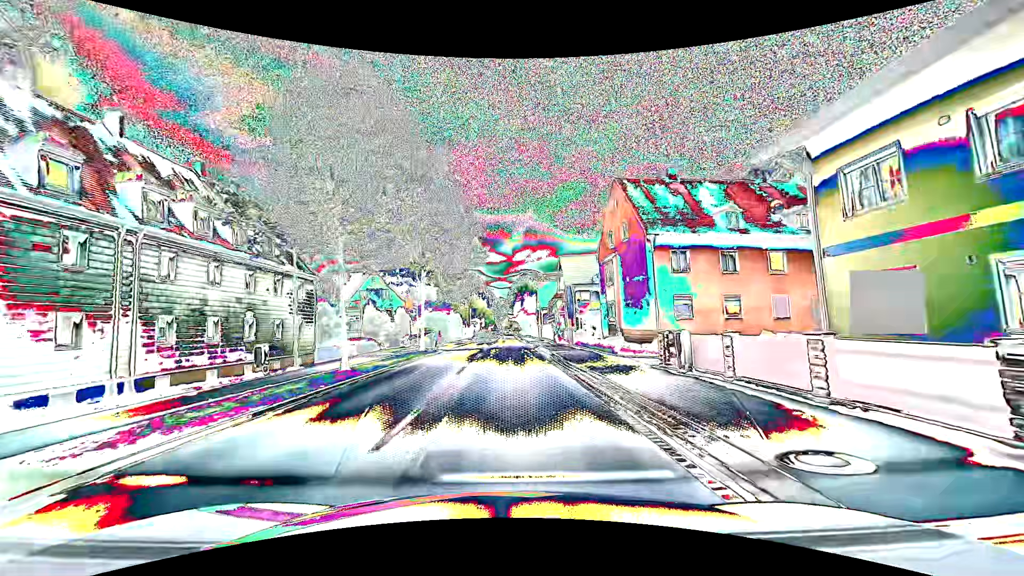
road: primary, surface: asphalt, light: Day
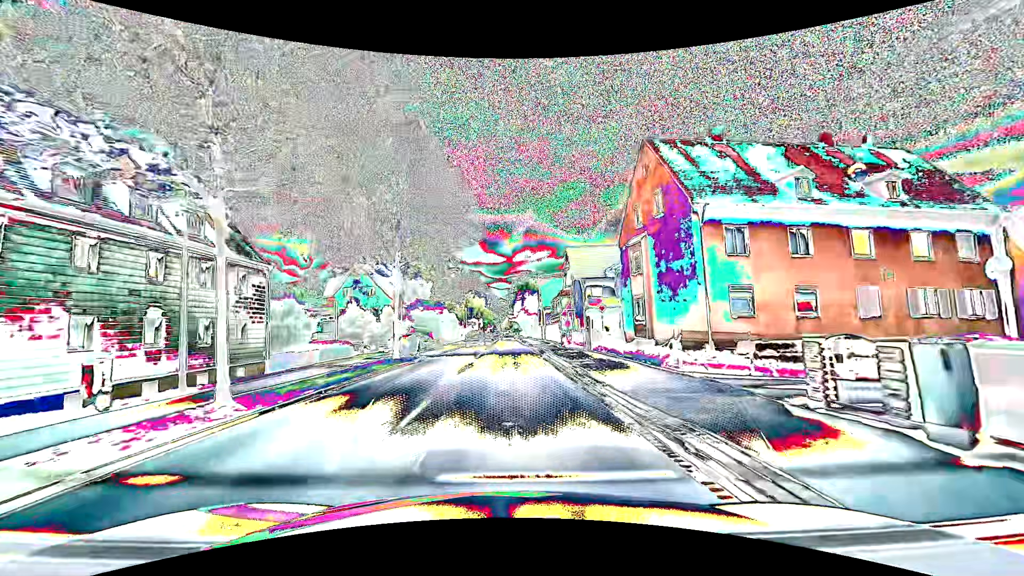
(0.0, +7.8) m; 0°
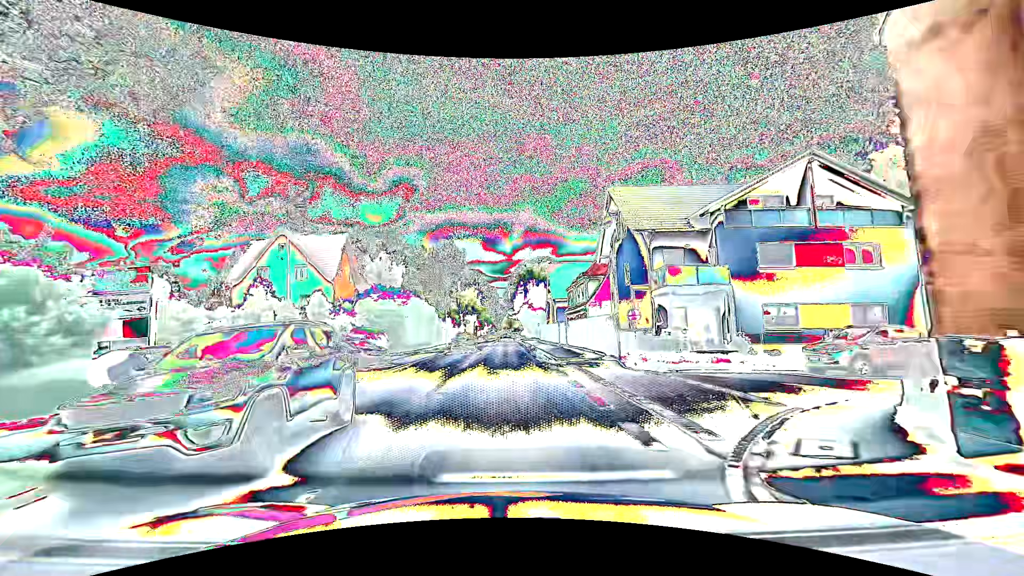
(+0.1, +23.6) m; 0°
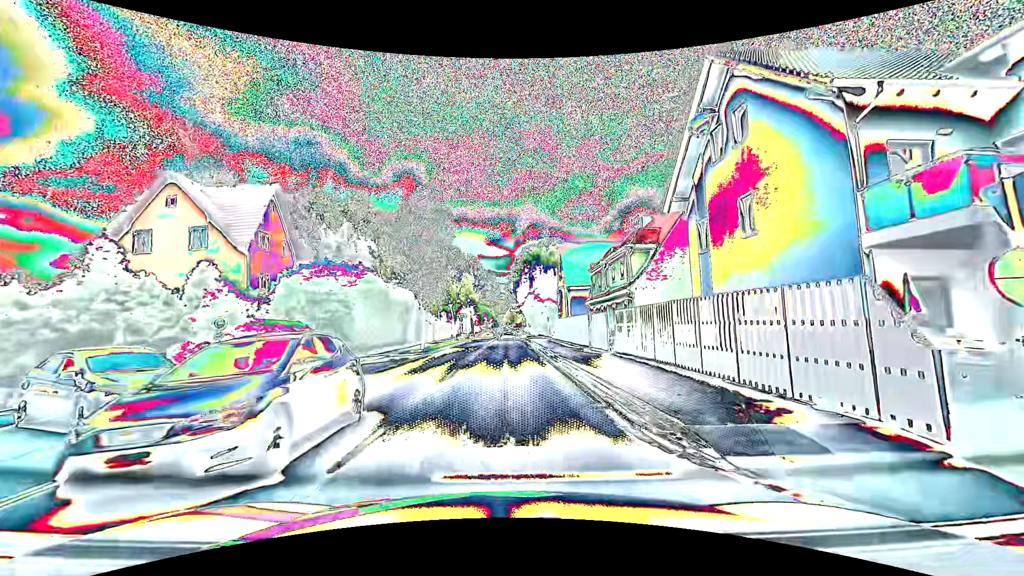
(-0.1, +15.6) m; -1°
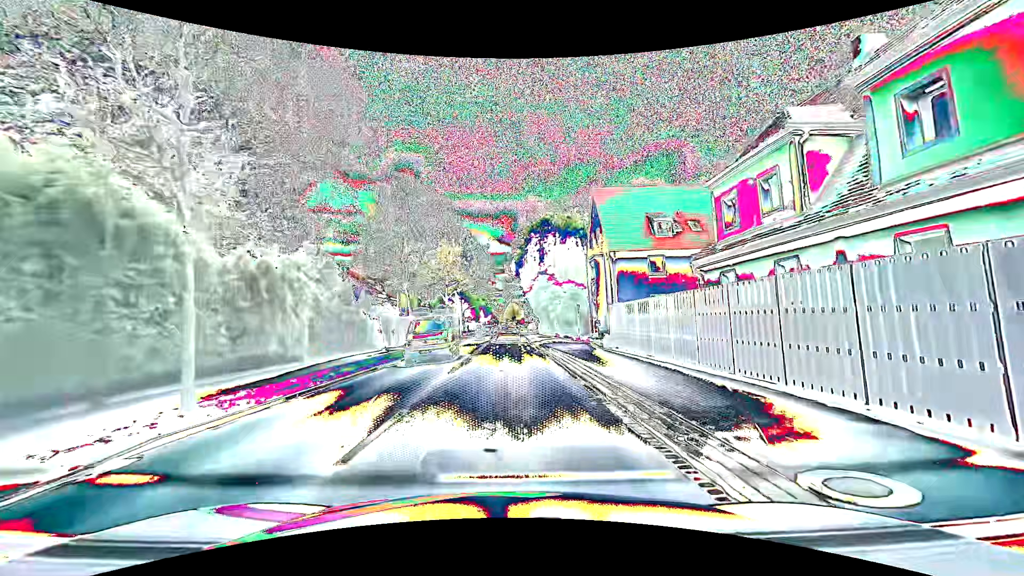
(+0.3, +25.5) m; +1°
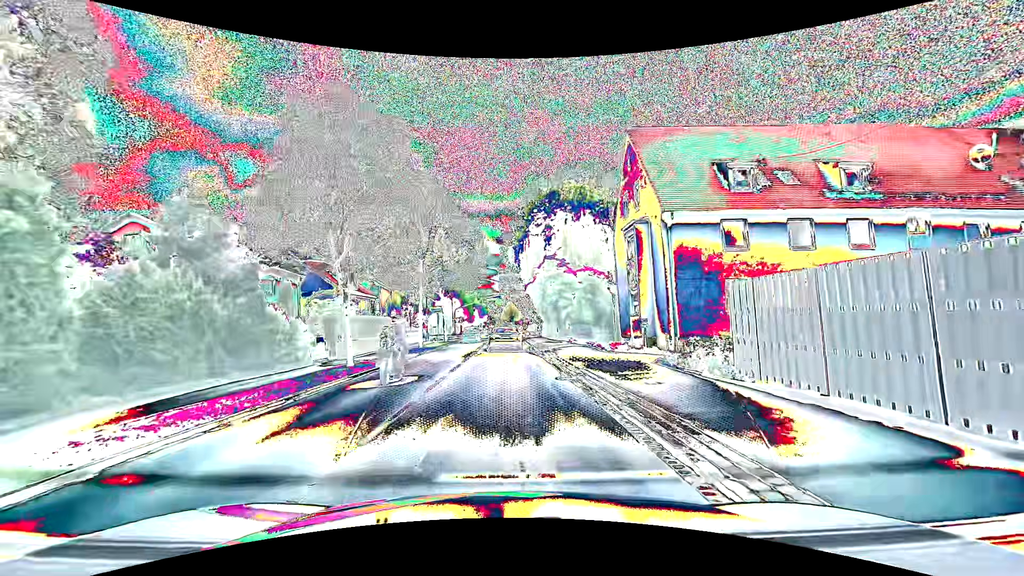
(0.0, +12.3) m; -1°
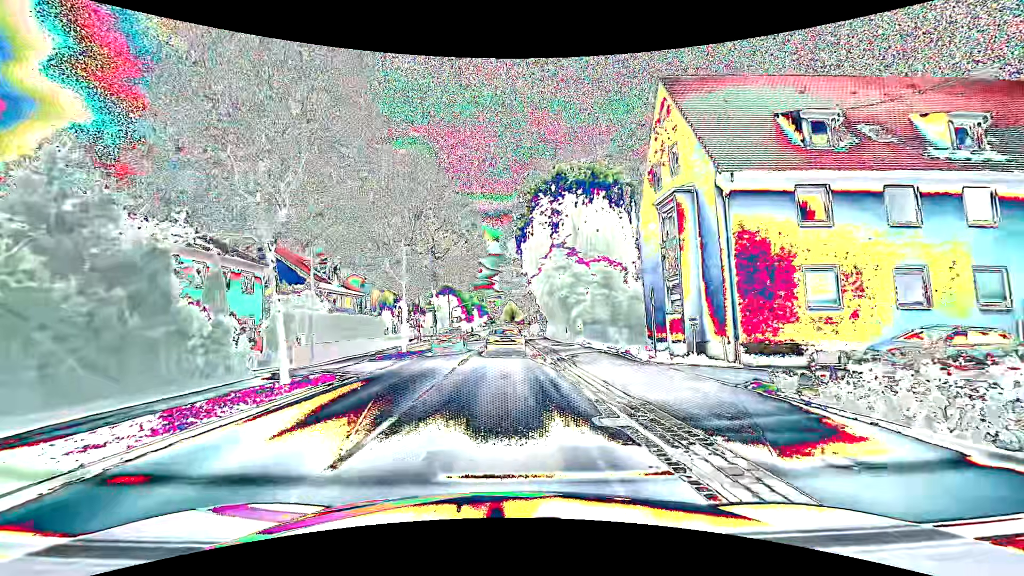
(+0.1, +5.7) m; 0°
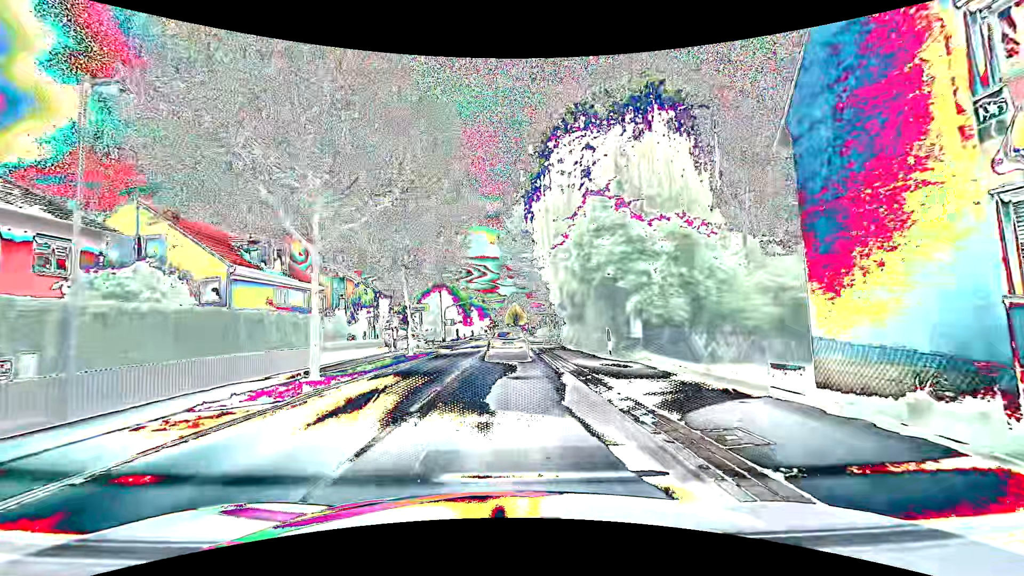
(+0.1, +14.1) m; 0°
(0, +10) (0, +20) (0, +30) (0, +40) (-1, +50) (-1, +60) (-1, +70) (-1, +80) (-1, +90) (-1, +100) m
